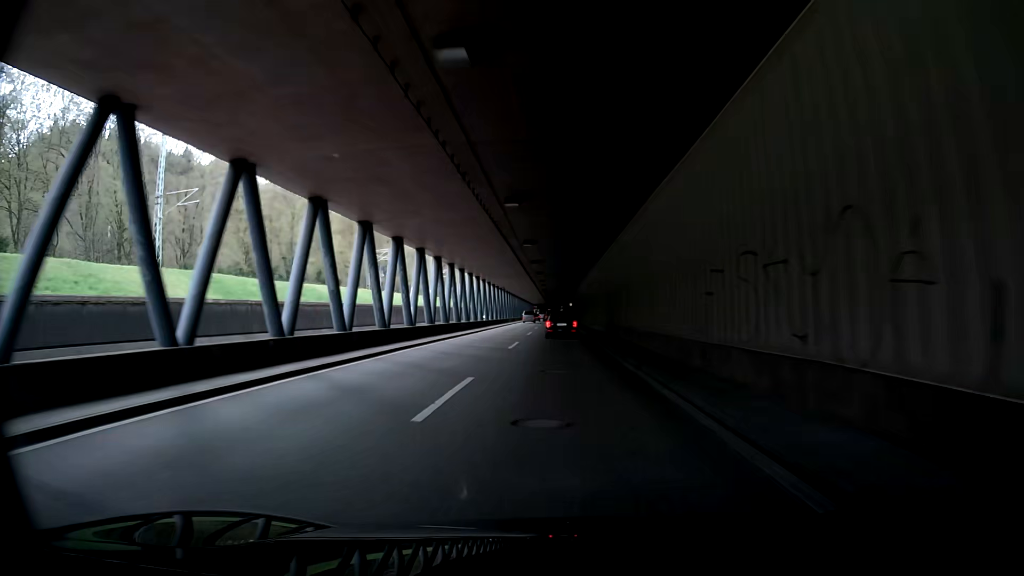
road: trunk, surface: asphalt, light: Day
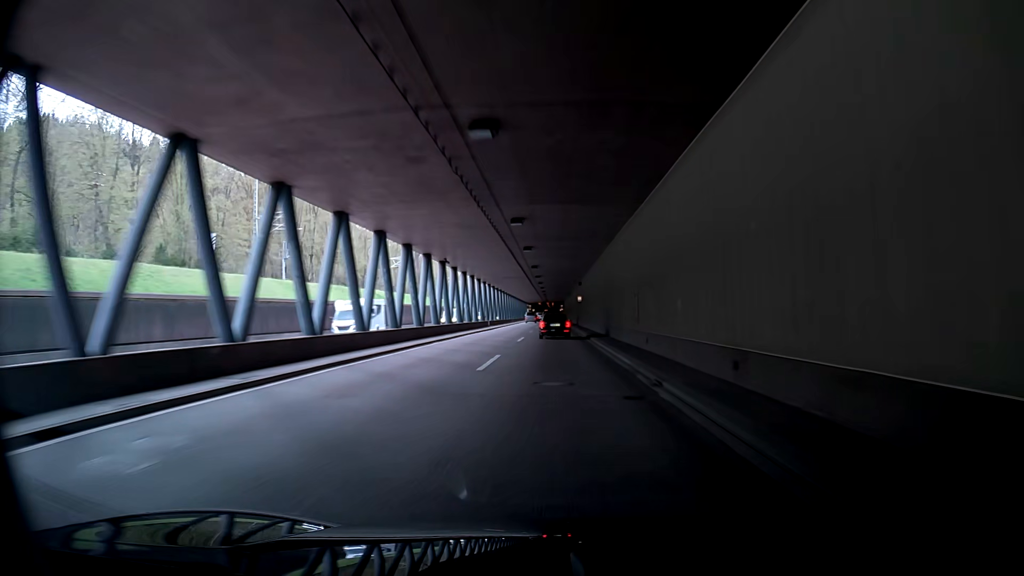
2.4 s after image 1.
(-2.1, +46.2) m; -5°
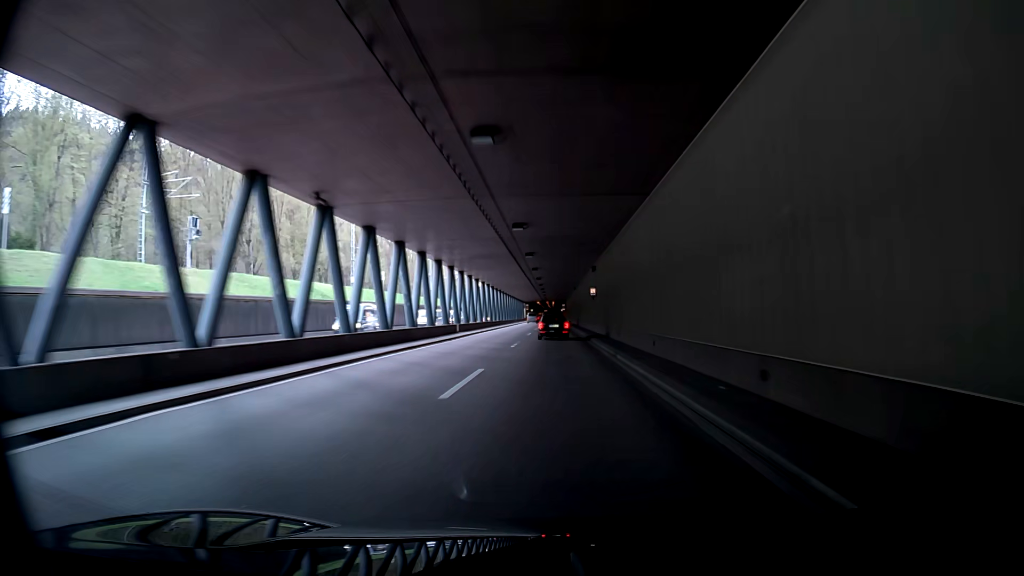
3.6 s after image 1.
(-0.5, +23.4) m; -3°
